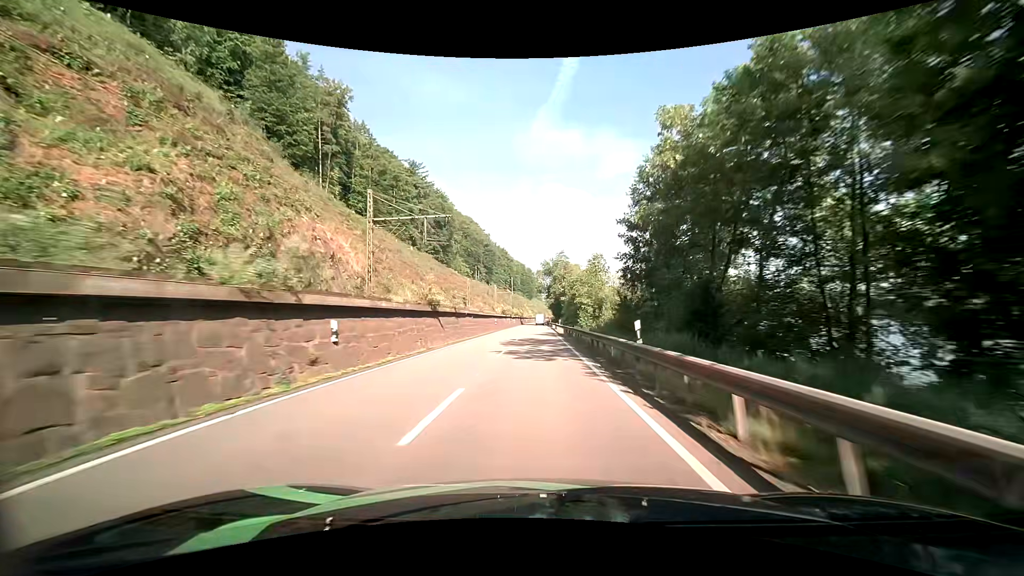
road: primary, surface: asphalt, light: Day
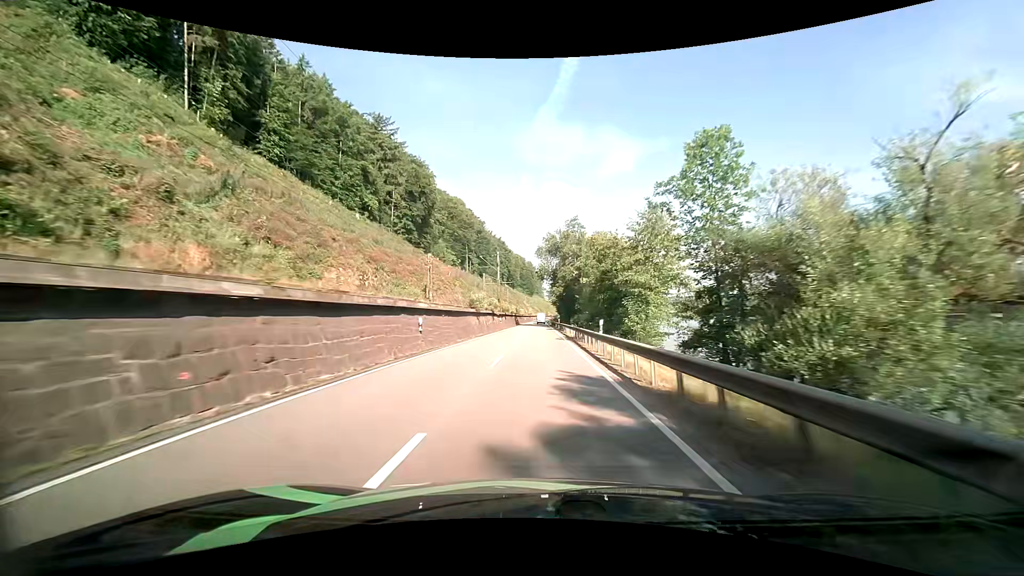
(-0.2, +39.5) m; 0°
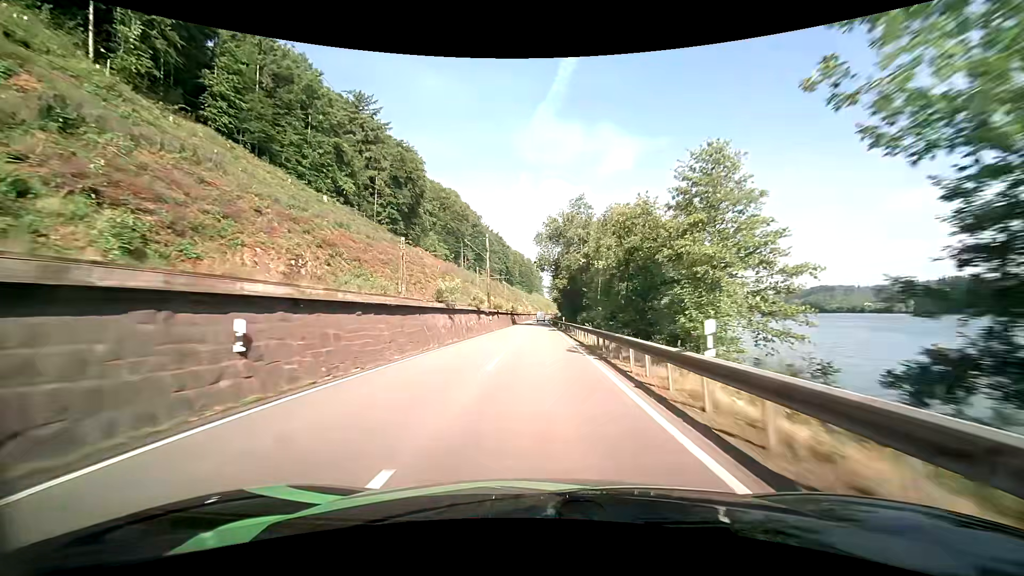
(-0.1, +13.3) m; 0°
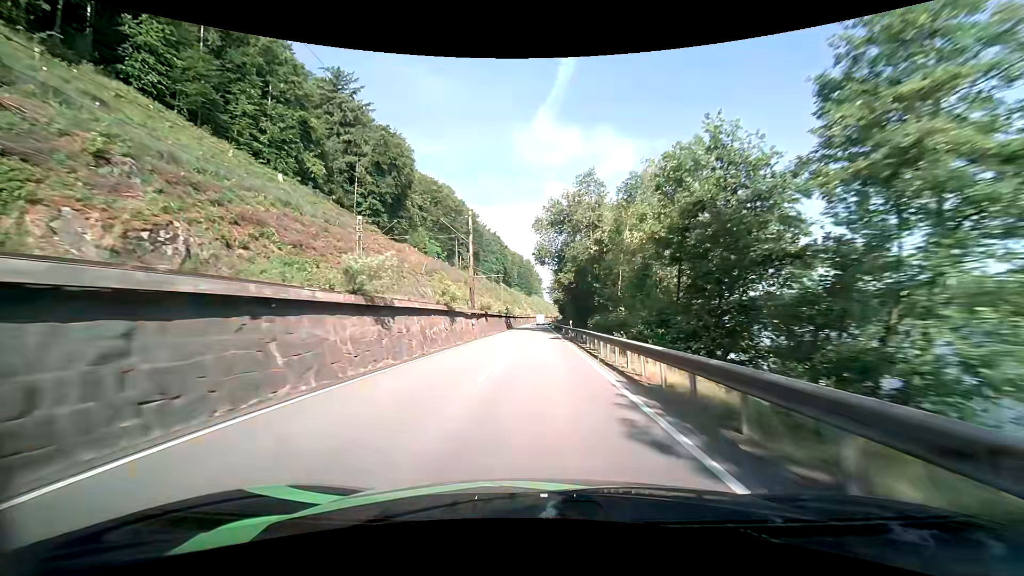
(0.0, +13.4) m; 0°
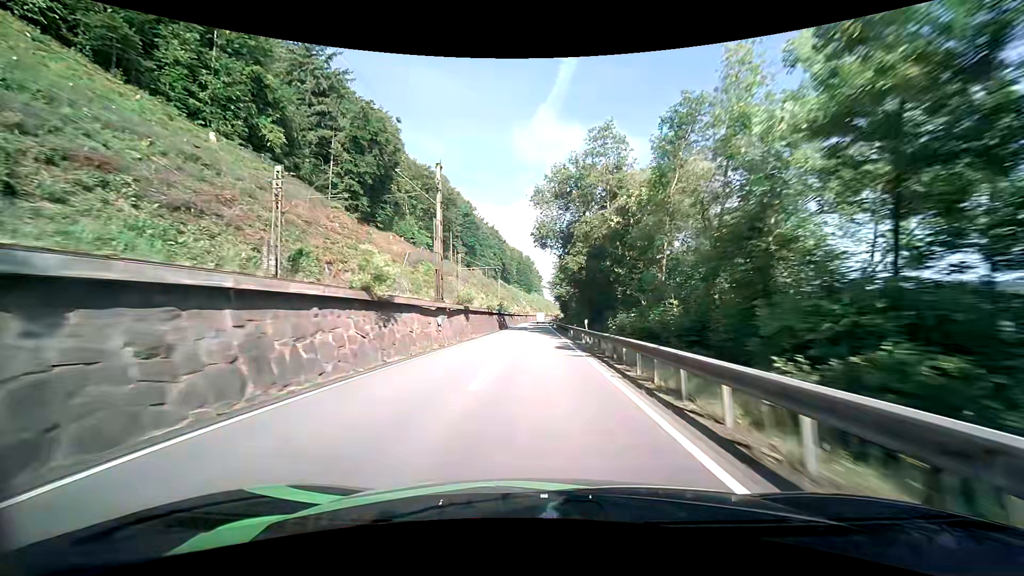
(0.0, +13.5) m; 0°
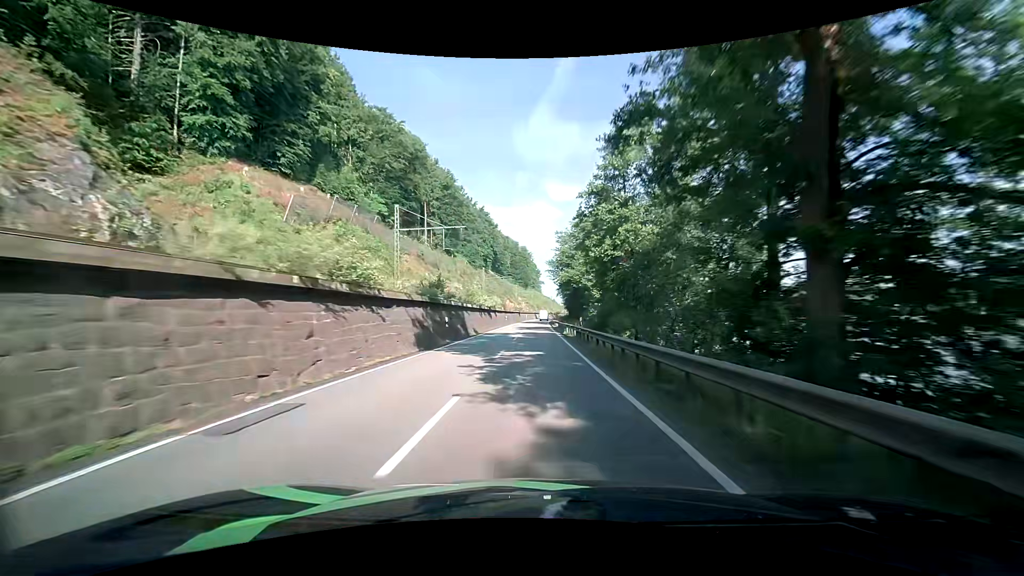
(0.0, +40.9) m; 0°
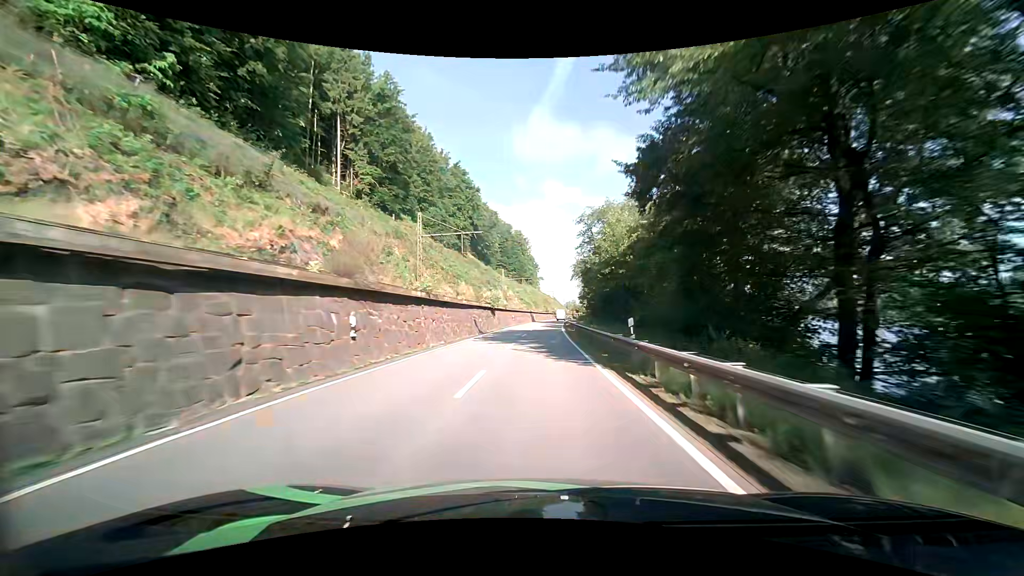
(-0.1, +67.7) m; 0°
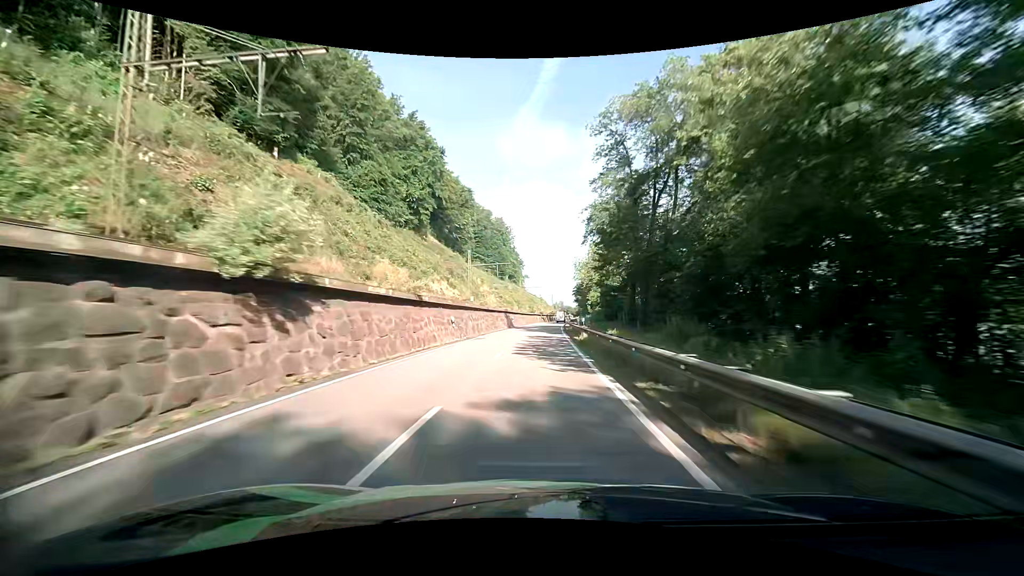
(+0.9, +40.7) m; +2°
(0, +10) (0, +20) (0, +30) (0, +40) (+1, +50) (+1, +60) (+1, +70) (+2, +80) (+3, +90) (+3, +100) m
